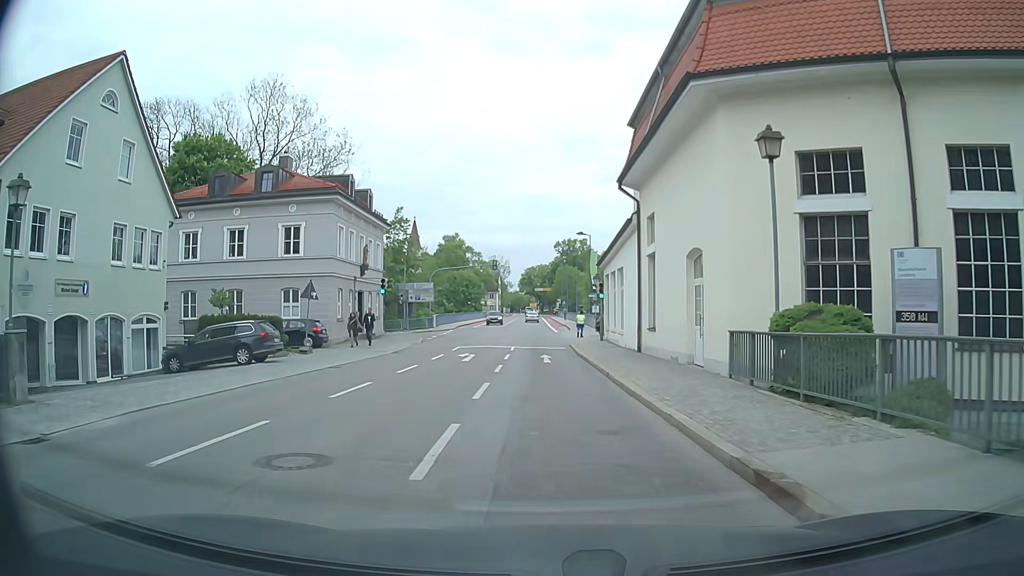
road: residential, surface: asphalt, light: Day
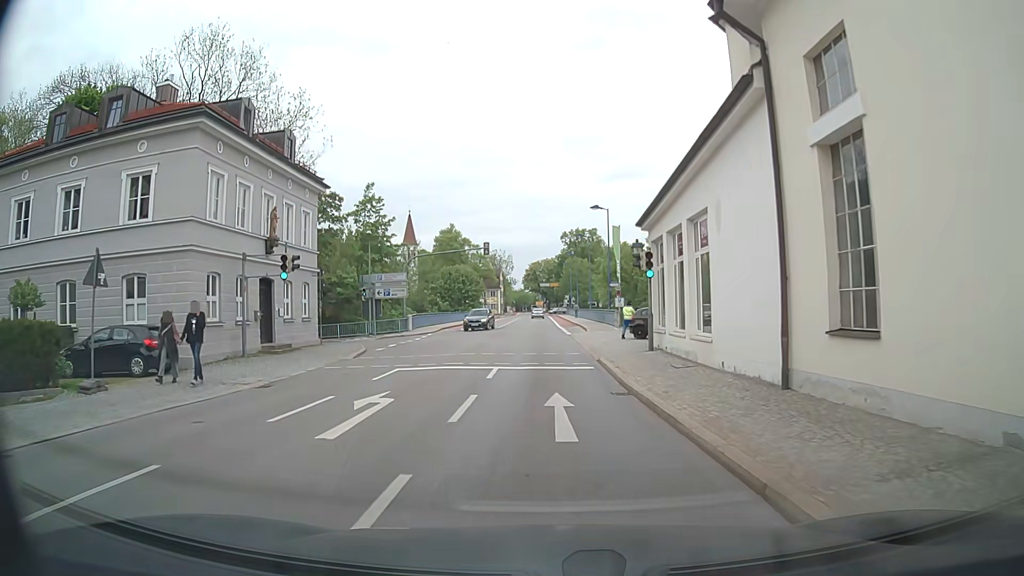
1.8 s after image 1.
(-0.2, +15.2) m; -1°
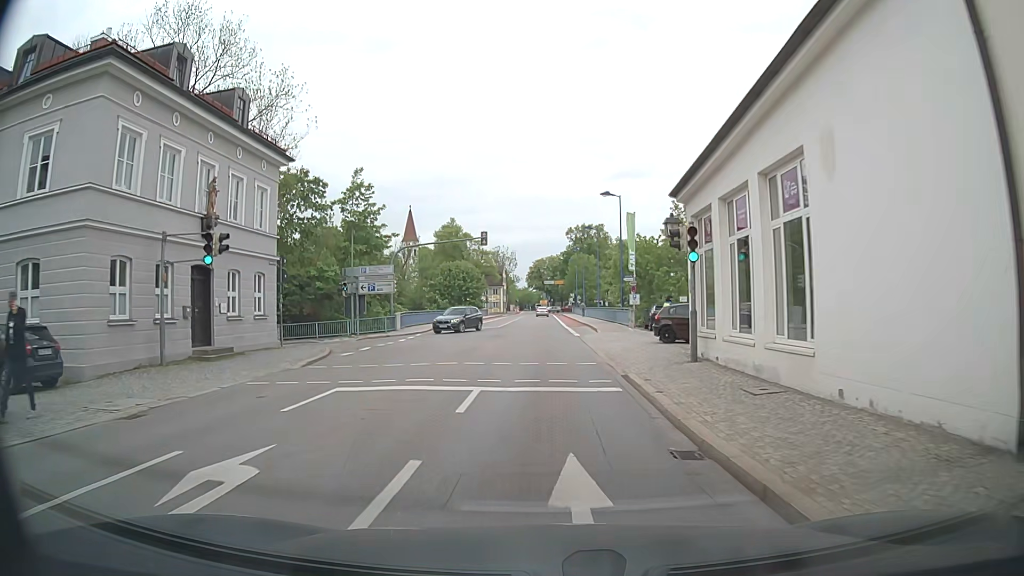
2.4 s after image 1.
(0.0, +5.8) m; 0°
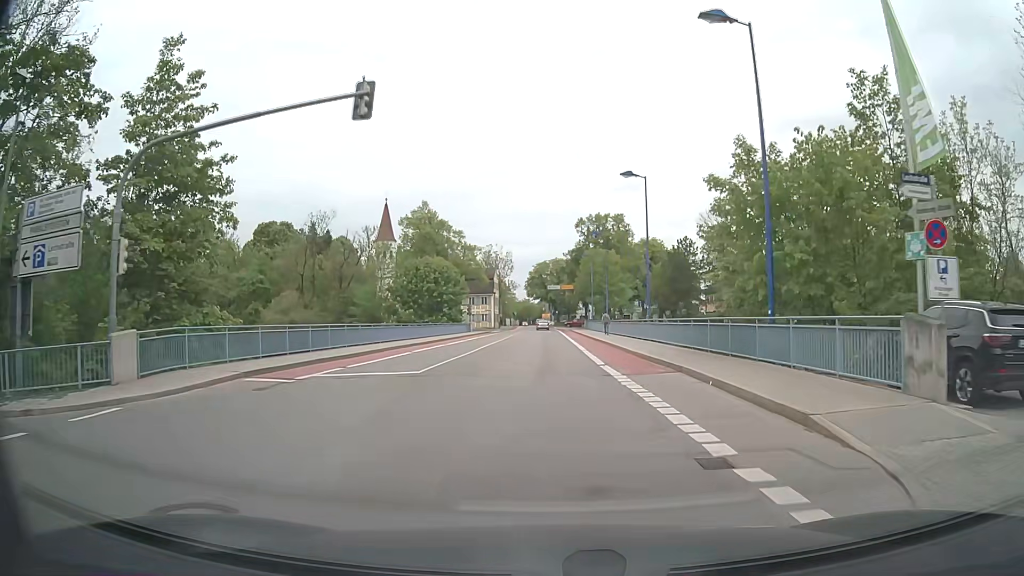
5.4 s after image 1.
(-0.1, +32.2) m; -1°
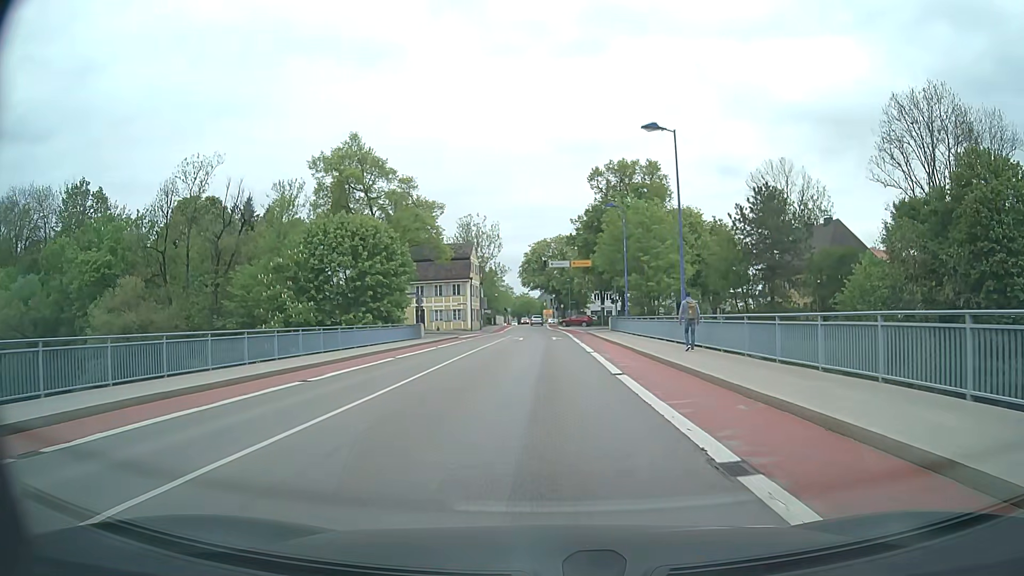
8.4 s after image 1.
(+0.3, +35.4) m; 0°
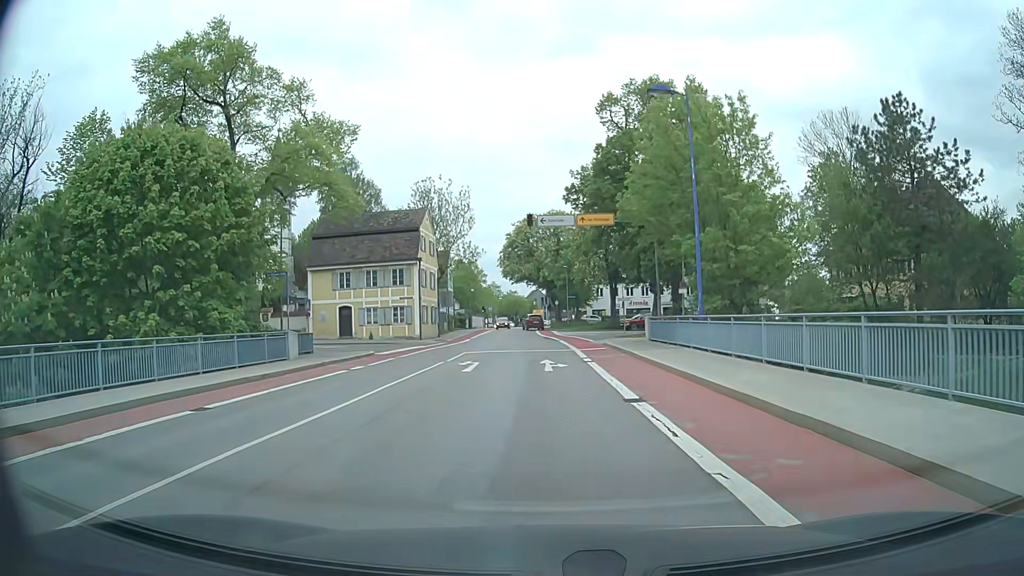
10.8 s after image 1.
(+0.1, +25.9) m; +1°
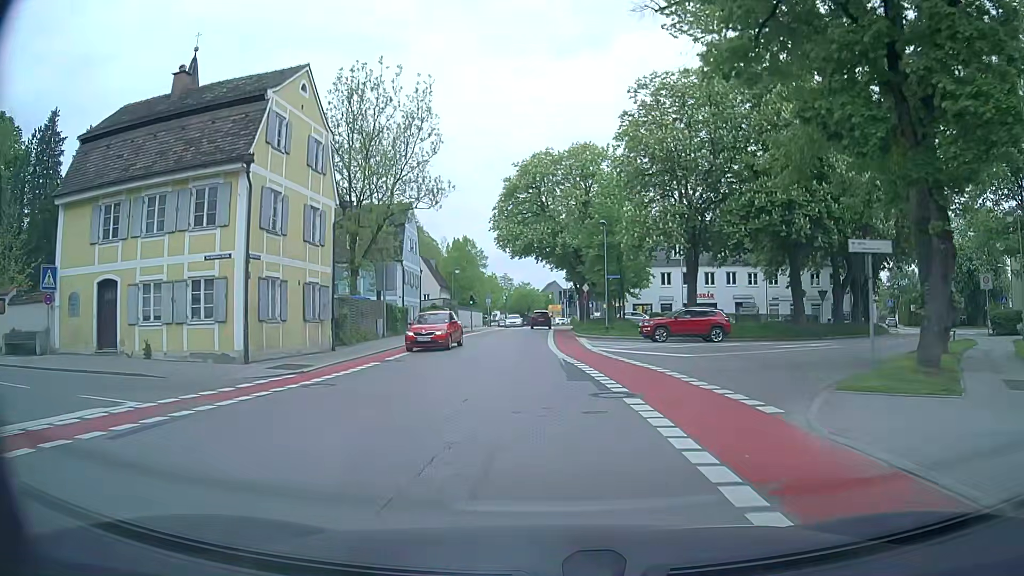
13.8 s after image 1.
(-0.2, +31.2) m; -2°
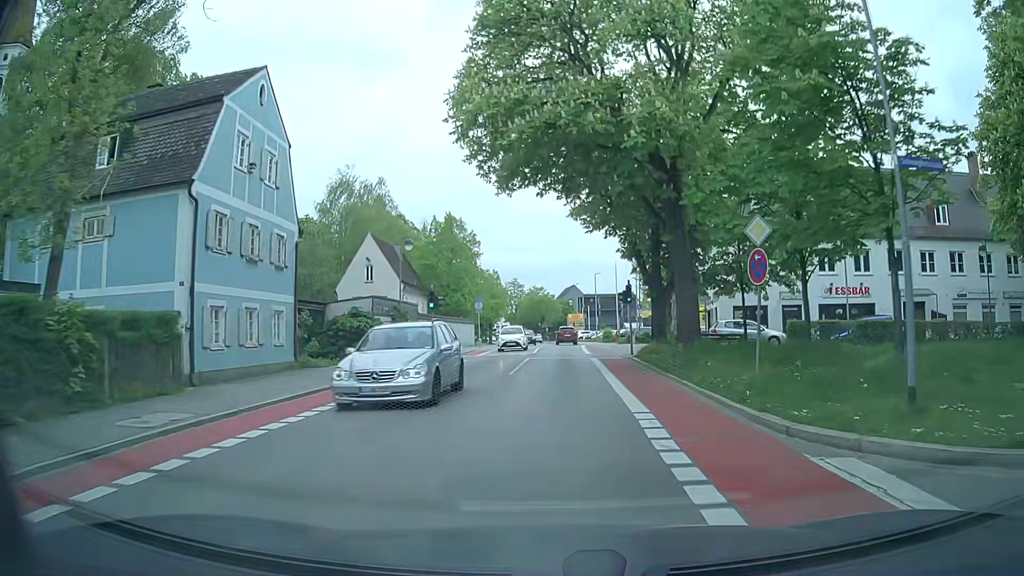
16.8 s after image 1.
(-0.9, +31.0) m; -1°
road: tertiary
(0, +10) (0, +20) (+1, +30) (+1, +40) (+1, +50) (+2, +60) (+2, +70) (+1, +80) (0, +90) (0, +100) m
